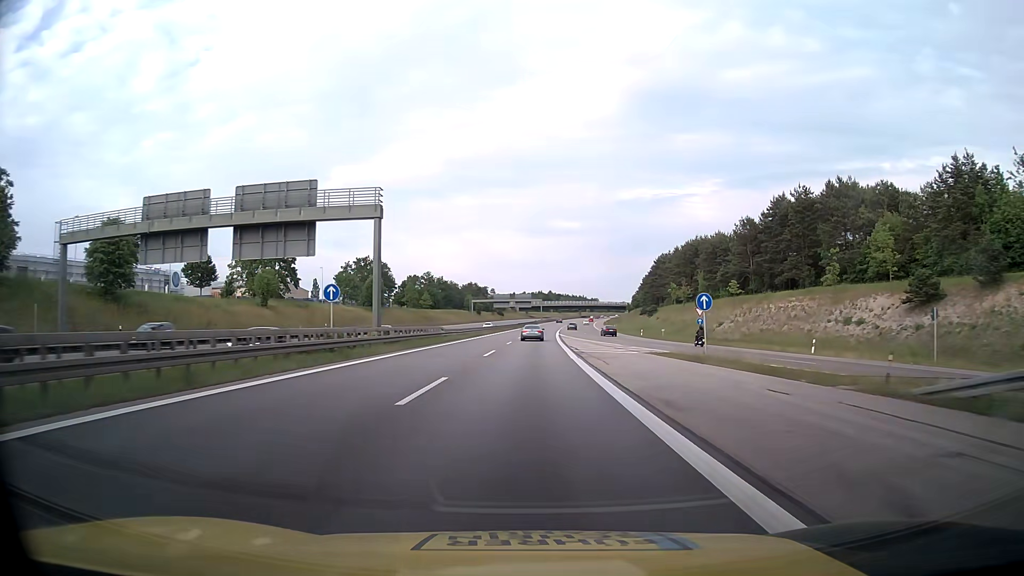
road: motorway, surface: asphalt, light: Day
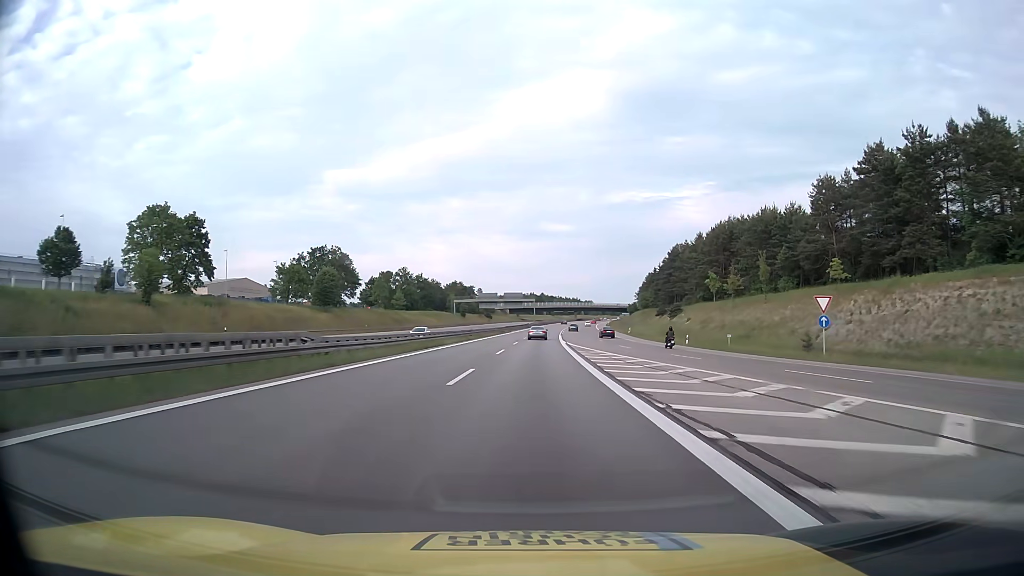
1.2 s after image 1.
(+0.4, +31.6) m; +1°
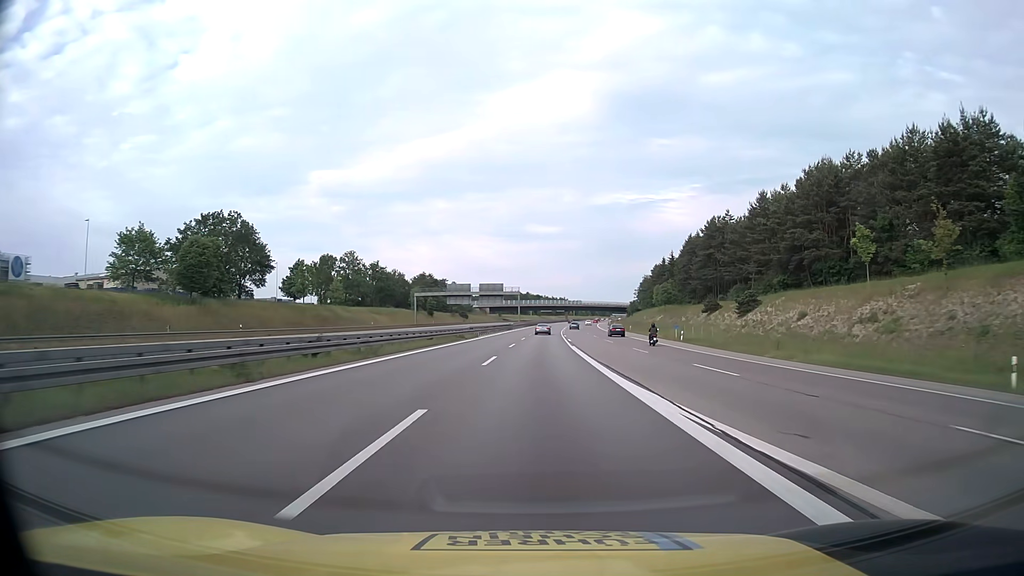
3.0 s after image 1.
(+0.5, +47.3) m; +1°
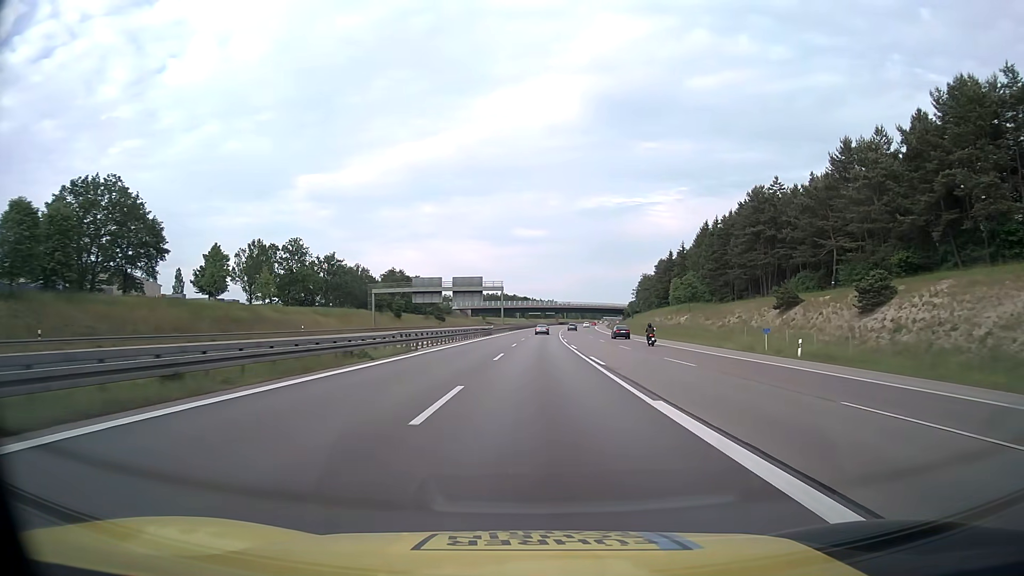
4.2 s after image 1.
(+0.3, +31.5) m; +1°
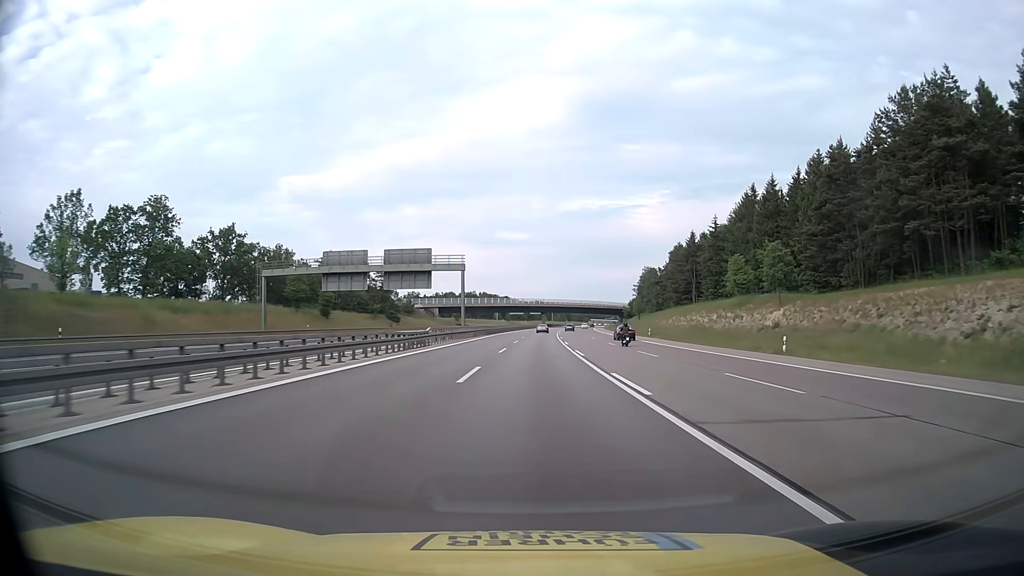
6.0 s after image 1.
(+0.7, +47.3) m; +2°
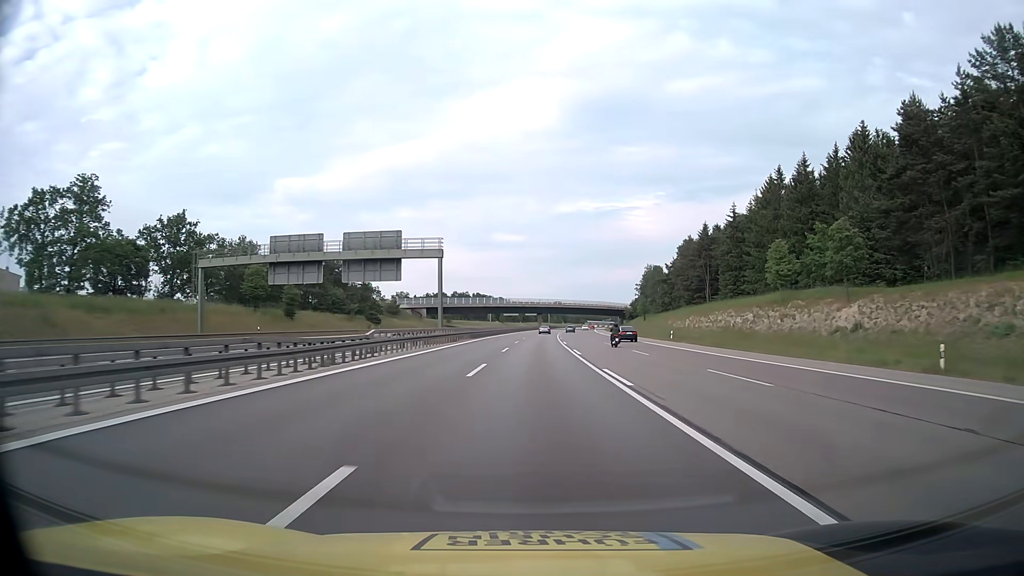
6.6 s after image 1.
(+0.1, +15.8) m; 0°
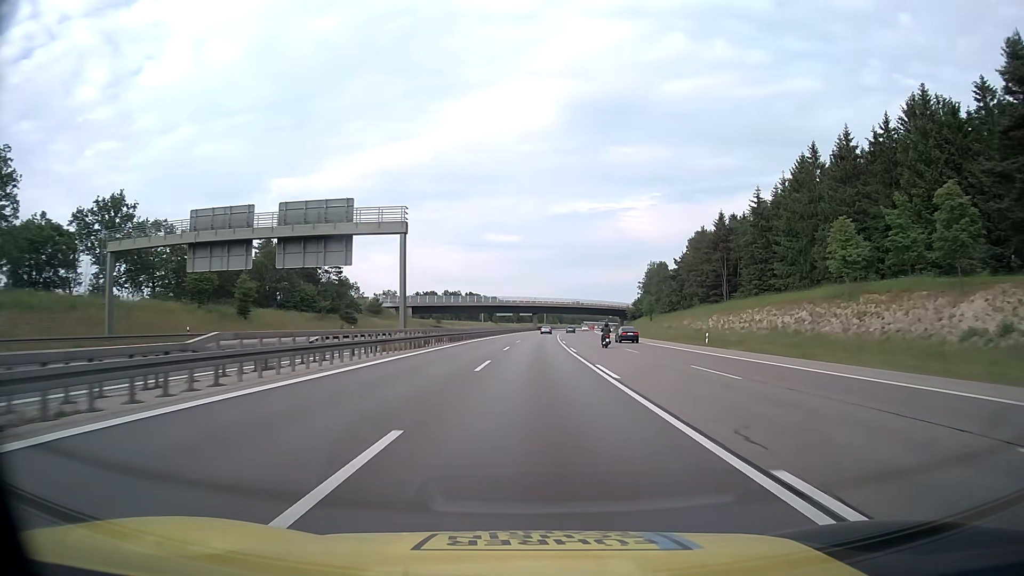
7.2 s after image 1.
(+0.1, +15.8) m; 0°
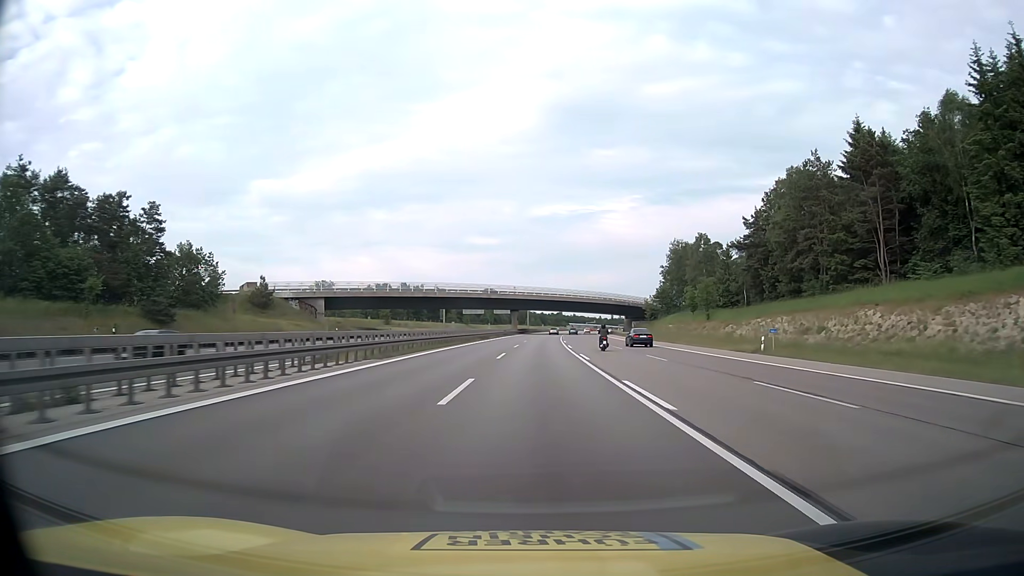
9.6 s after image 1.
(+0.9, +63.1) m; +2°
(0, +10) (0, +20) (0, +30) (0, +40) (+1, +50) (+1, +60) (+1, +70) (+2, +80) (+2, +90) (+3, +100) m
